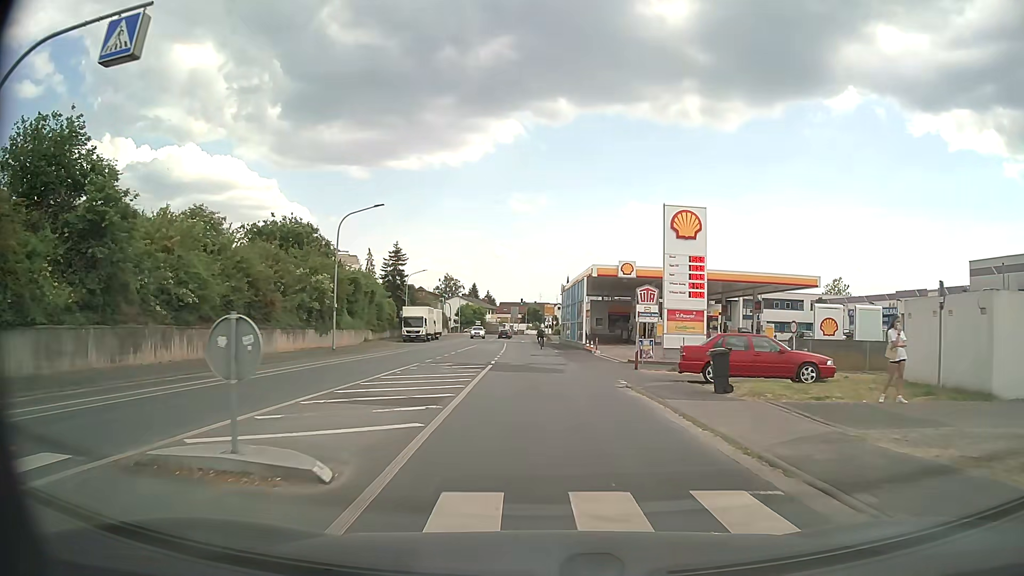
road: tertiary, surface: asphalt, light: Day
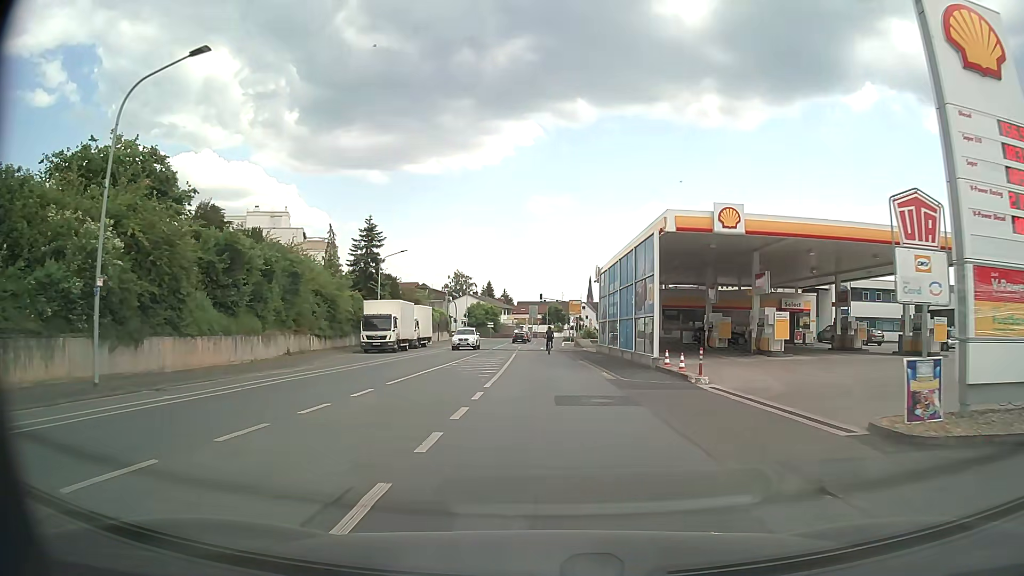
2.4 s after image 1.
(-0.5, +22.2) m; -2°
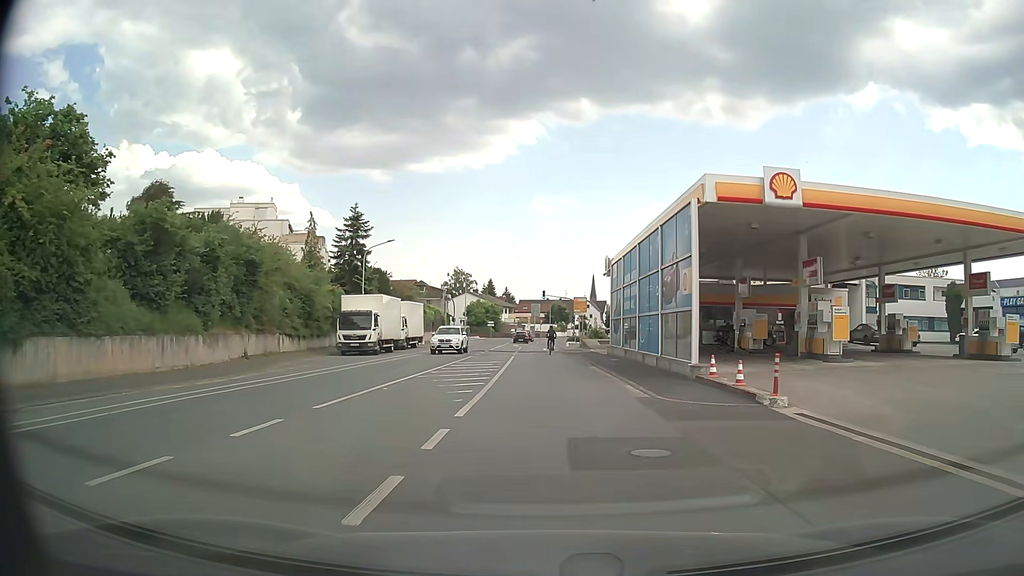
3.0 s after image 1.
(0.0, +5.9) m; -1°
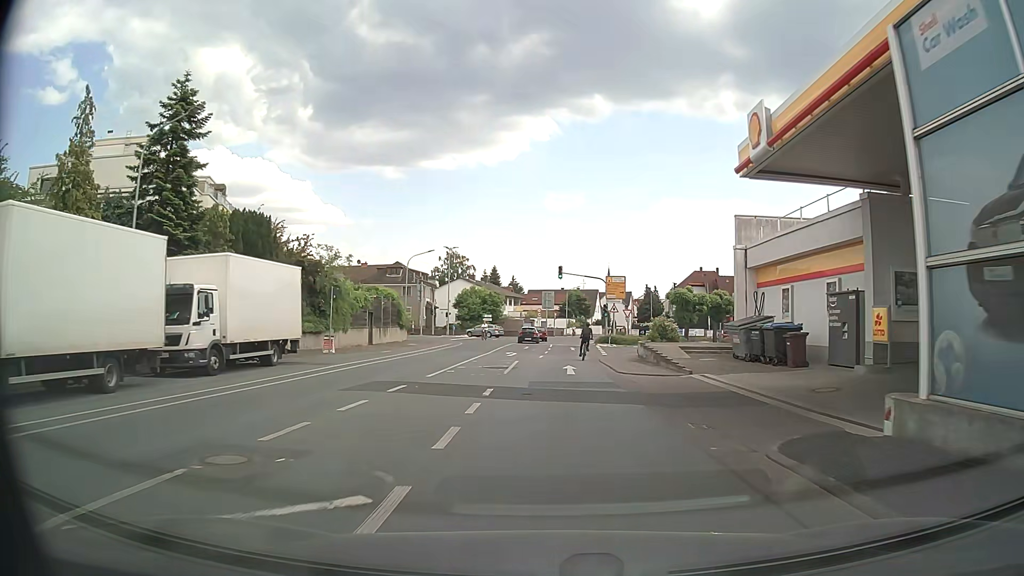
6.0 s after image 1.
(0.0, +31.1) m; 0°
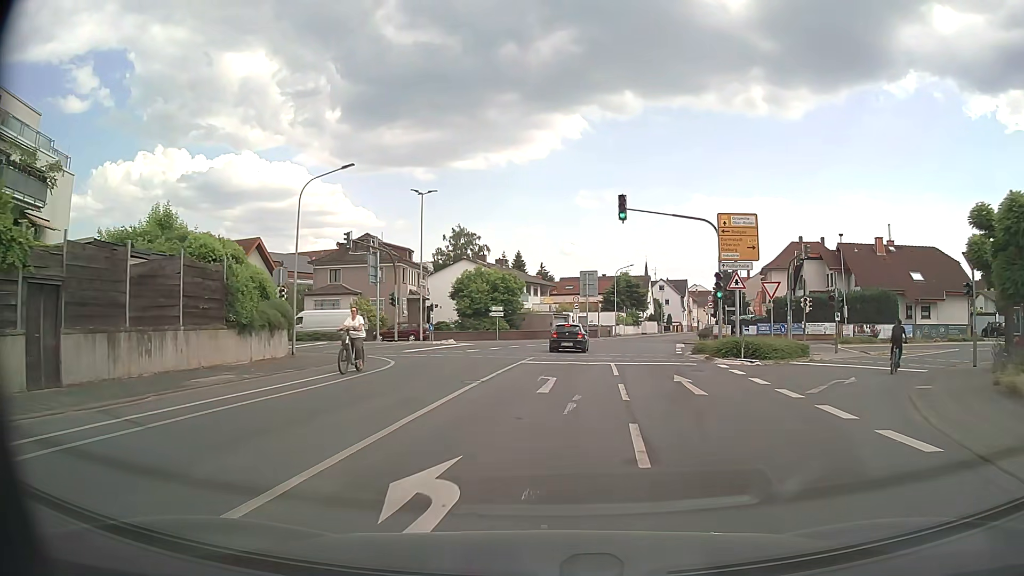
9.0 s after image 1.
(-0.4, +31.4) m; -3°
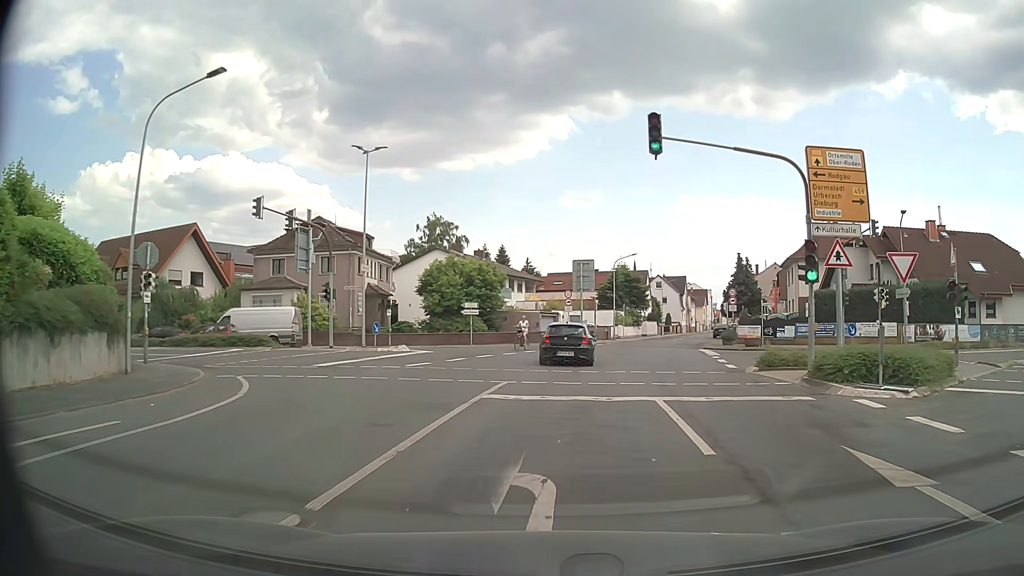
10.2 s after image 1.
(+0.1, +11.1) m; +1°
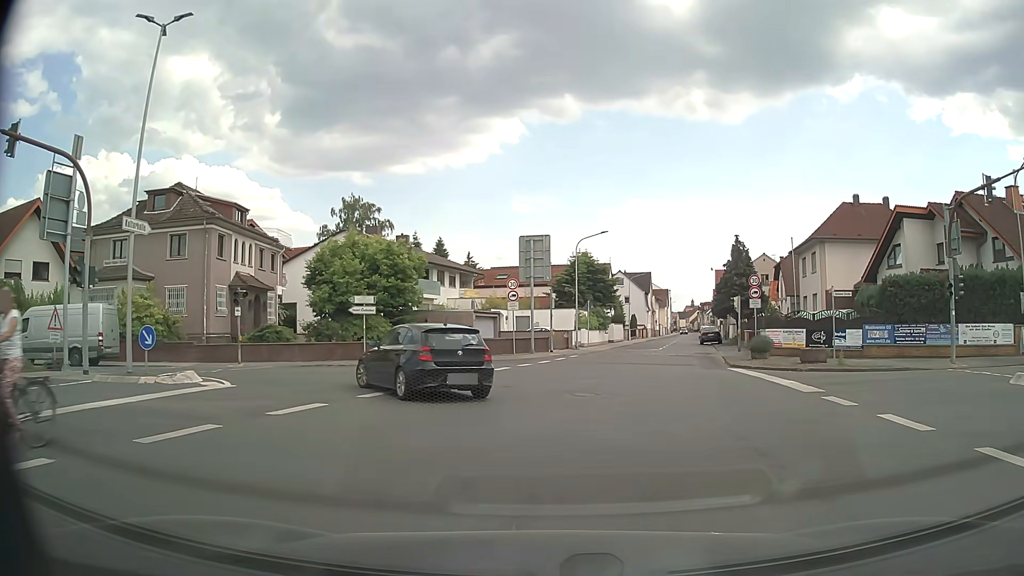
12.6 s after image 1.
(+0.7, +15.9) m; +5°
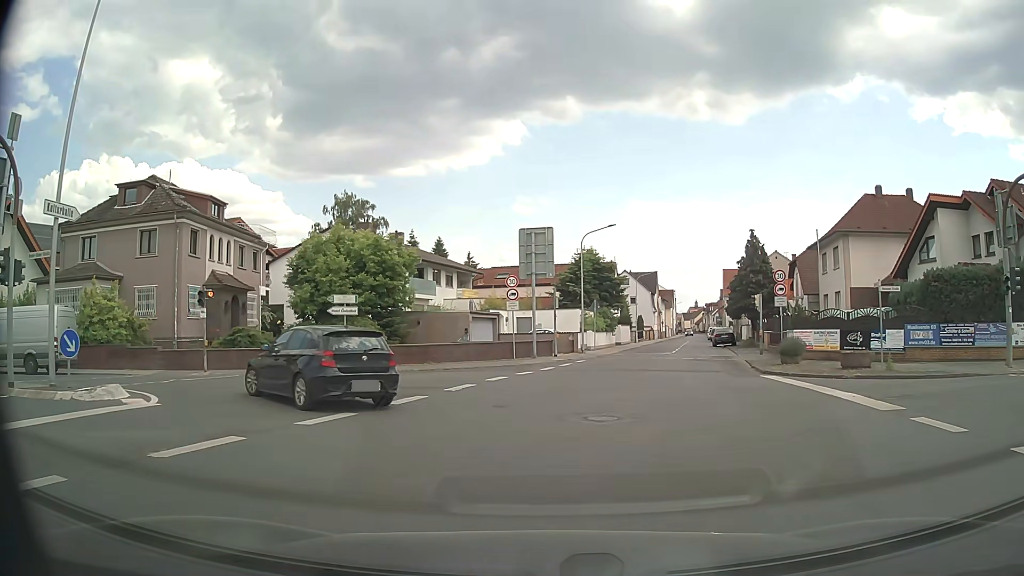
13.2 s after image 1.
(0.0, +3.5) m; 0°
(-2, +10) (-9, +16) (-19, +17) (-29, +16) (-39, +15) (-48, +12) (-58, +8) (-67, +4) (-75, -1) (-83, -7) m
